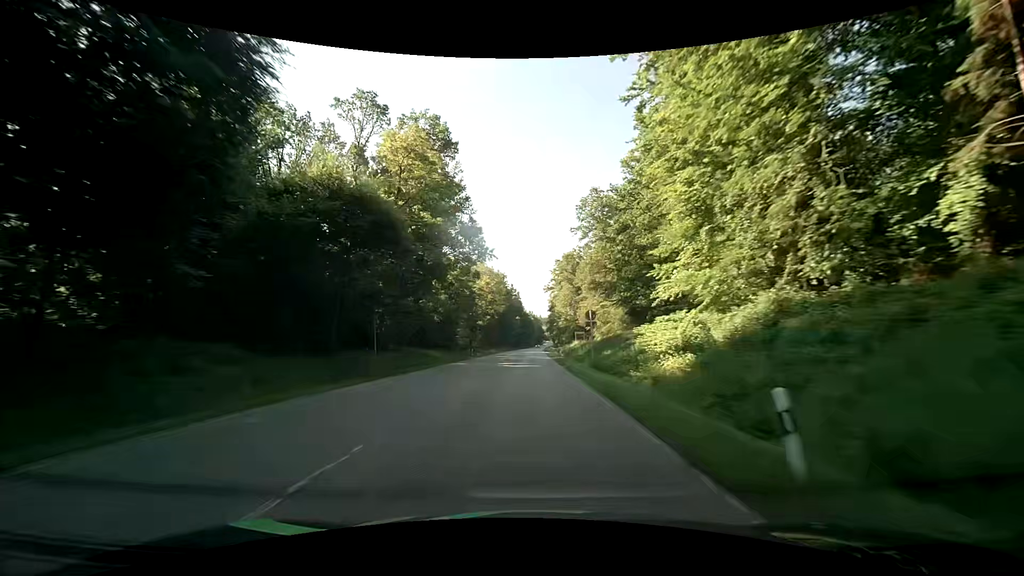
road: secondary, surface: asphalt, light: Day
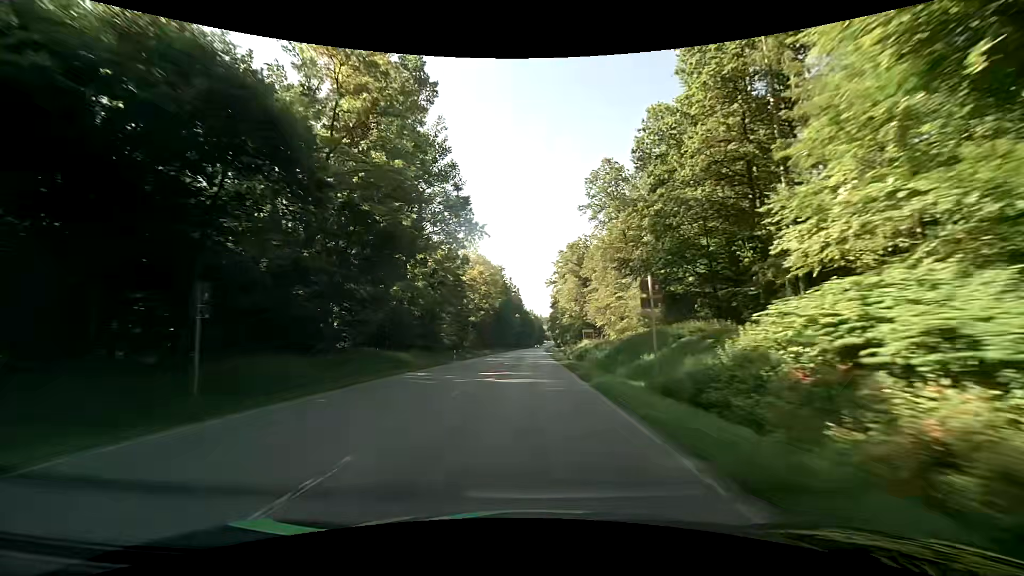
(+0.1, +14.0) m; 0°
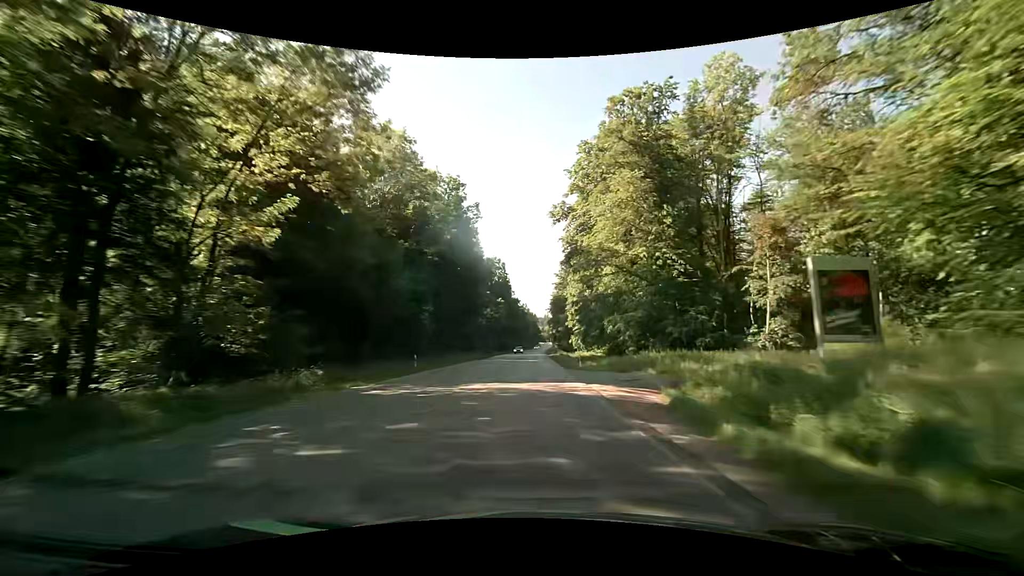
(+0.8, +71.1) m; +1°
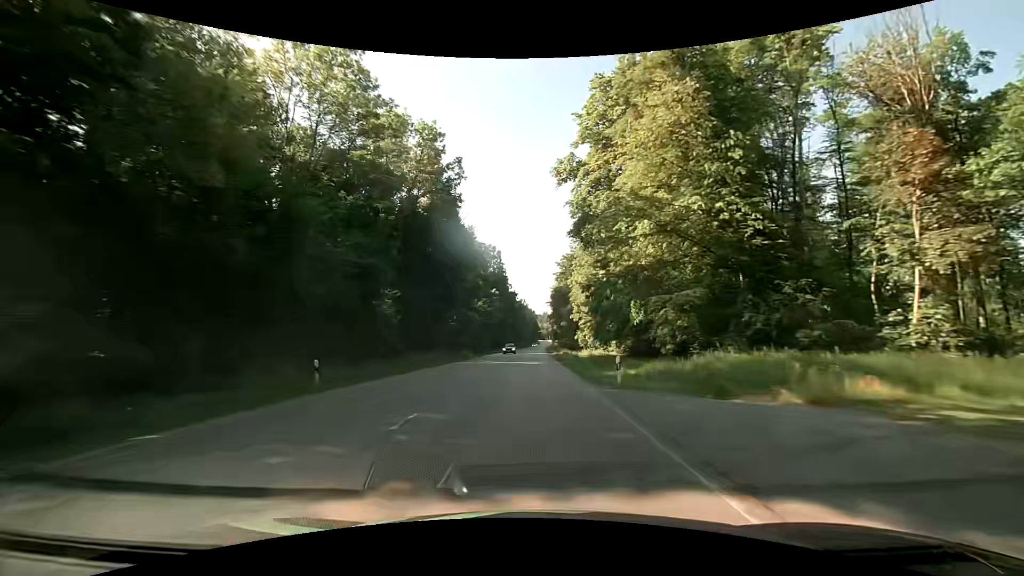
(-0.1, +14.4) m; 0°
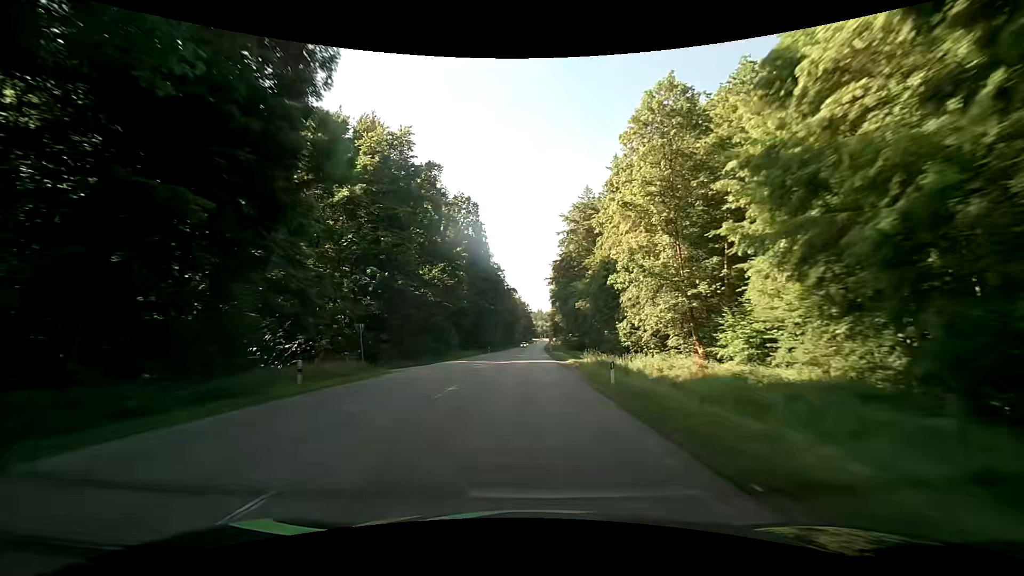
(+0.2, +43.6) m; +1°
